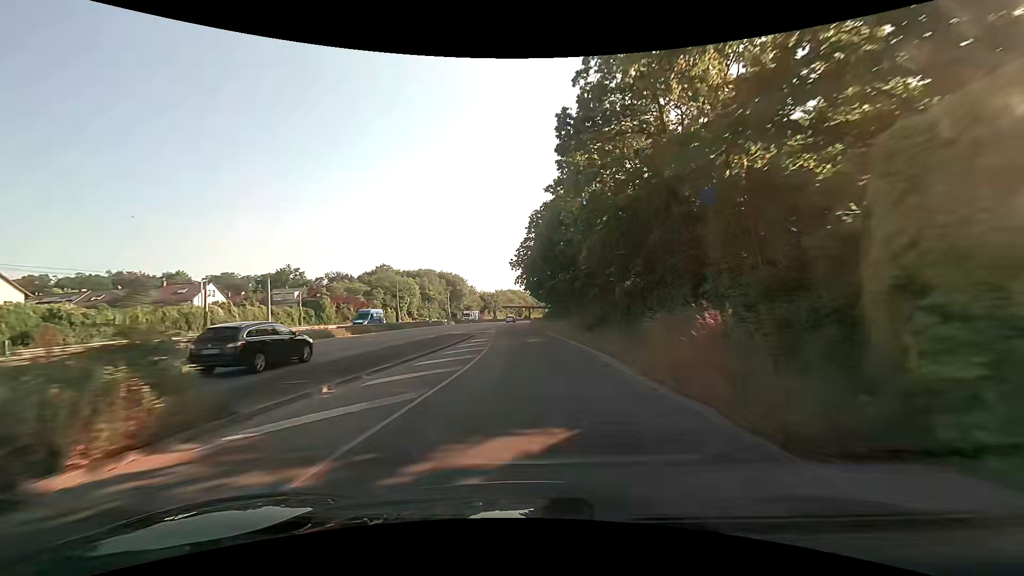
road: trunk_link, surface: asphalt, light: Day
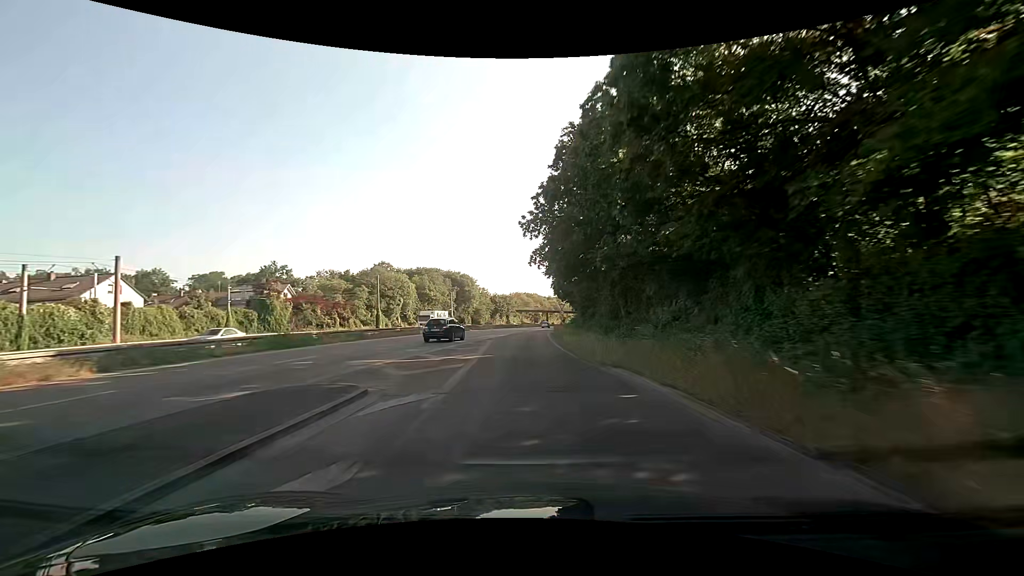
(-0.3, +25.7) m; -1°
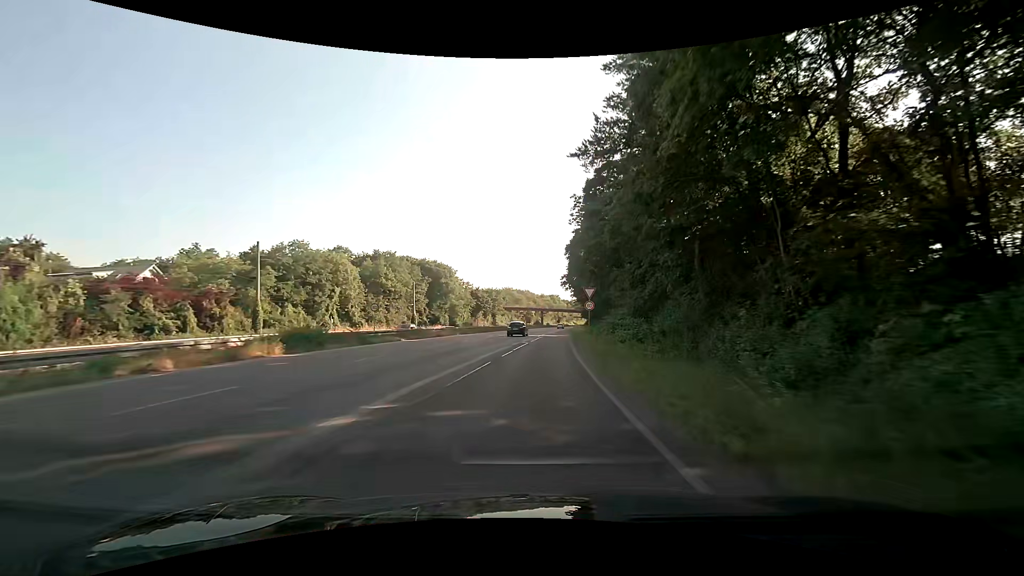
(-0.2, +35.7) m; 0°
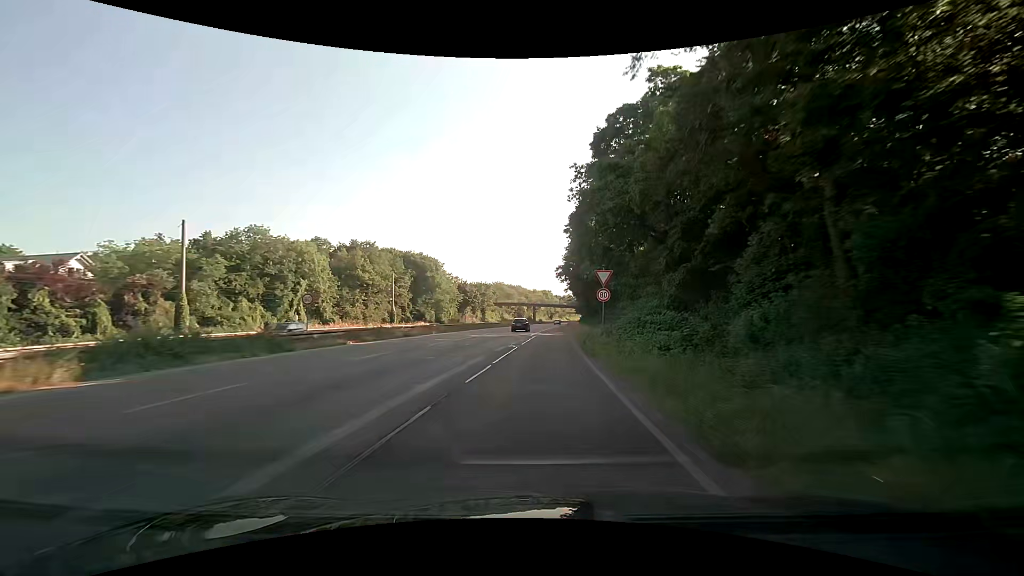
(+0.1, +9.2) m; +1°
